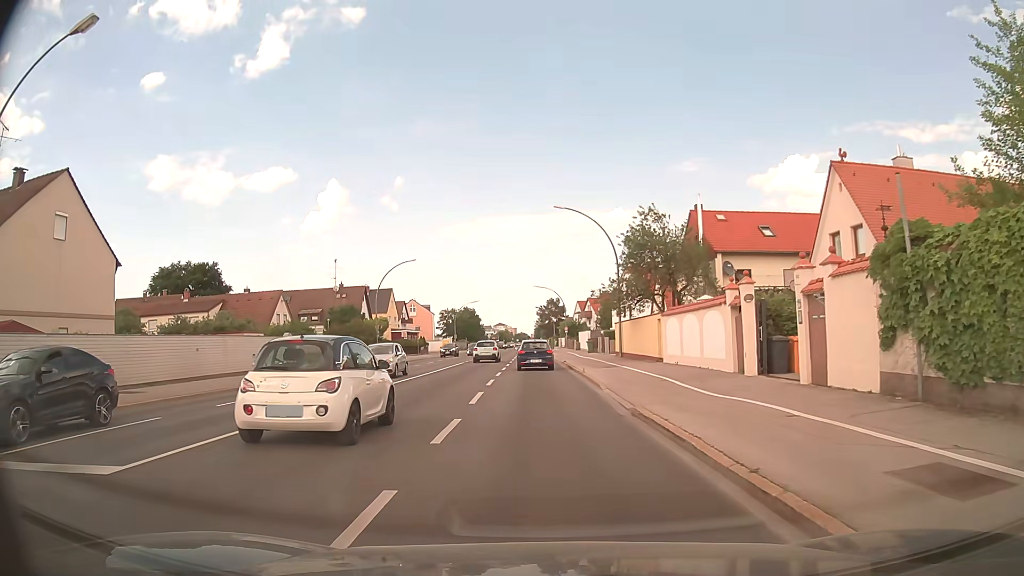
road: secondary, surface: asphalt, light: Day
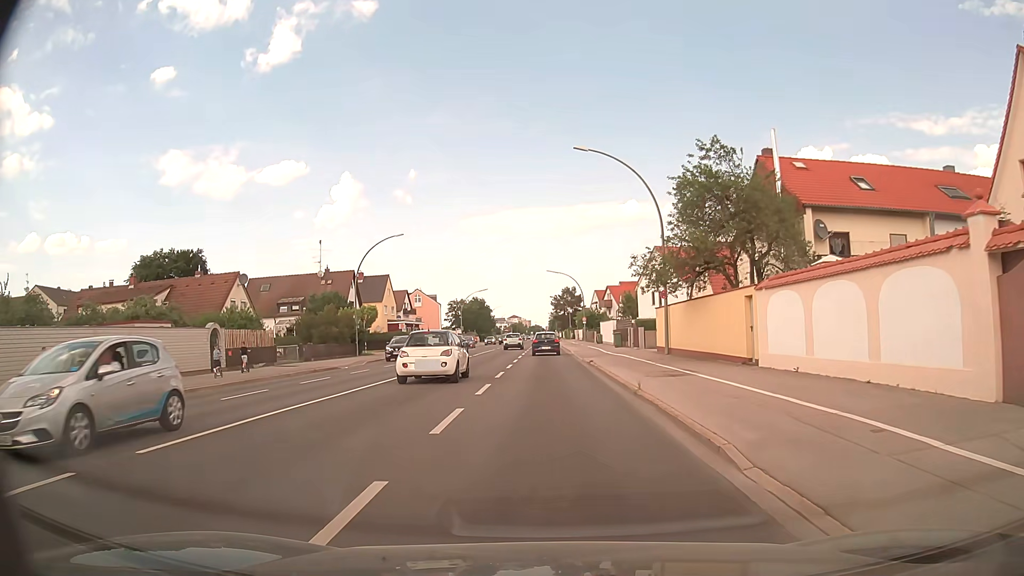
(-0.1, +12.5) m; -1°
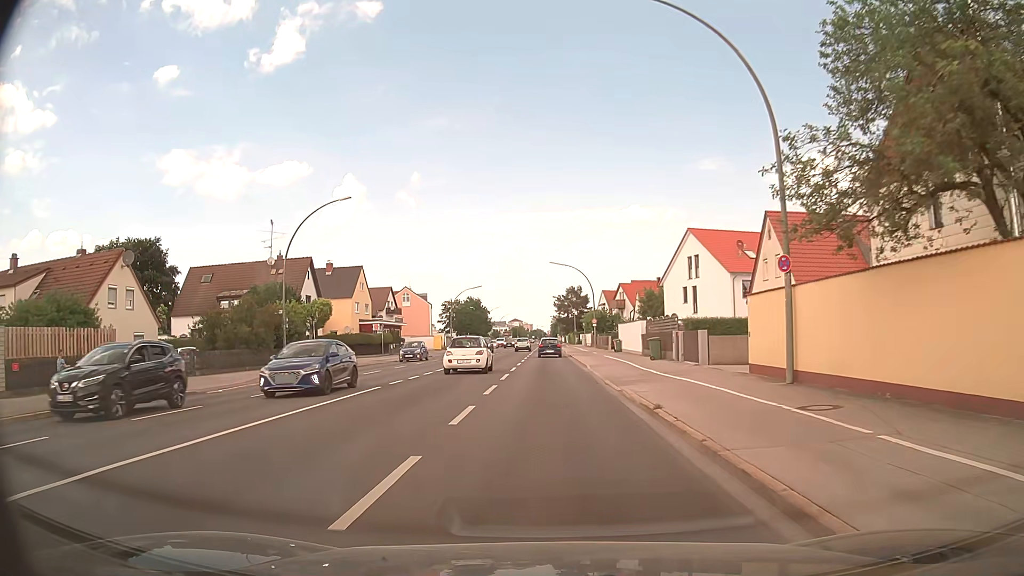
(-0.1, +16.4) m; 0°
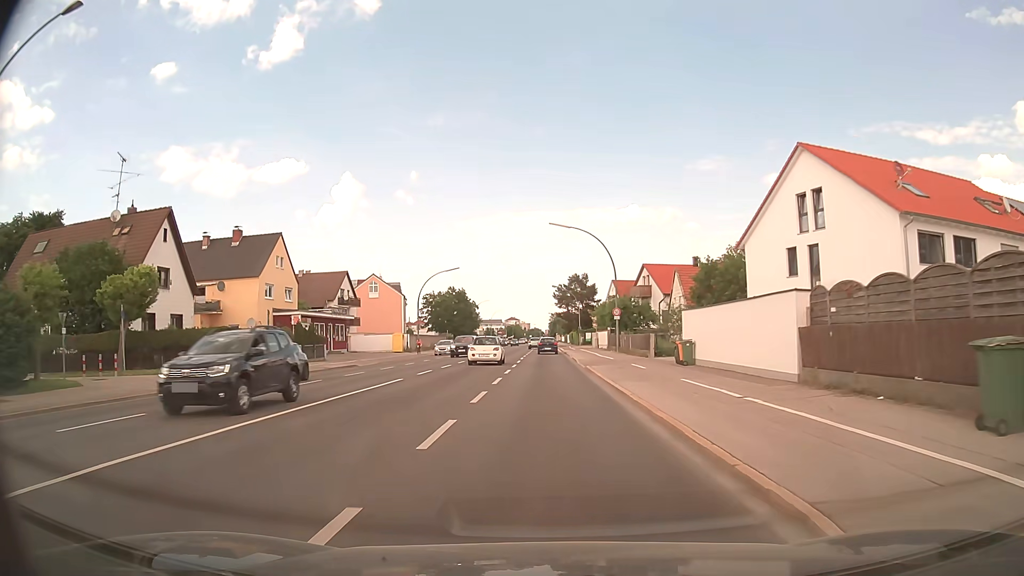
(0.0, +26.9) m; 0°
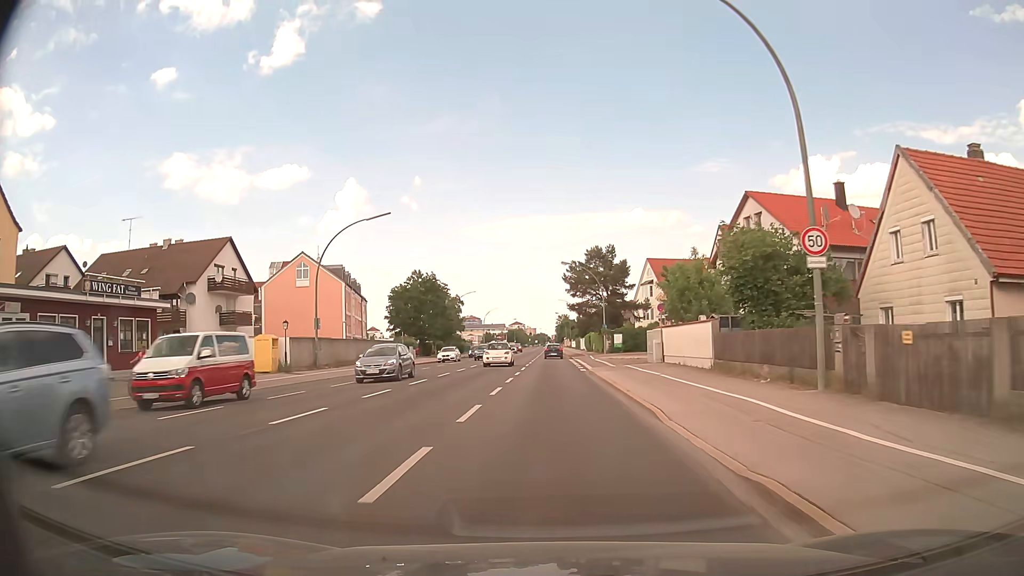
(0.0, +38.7) m; 0°
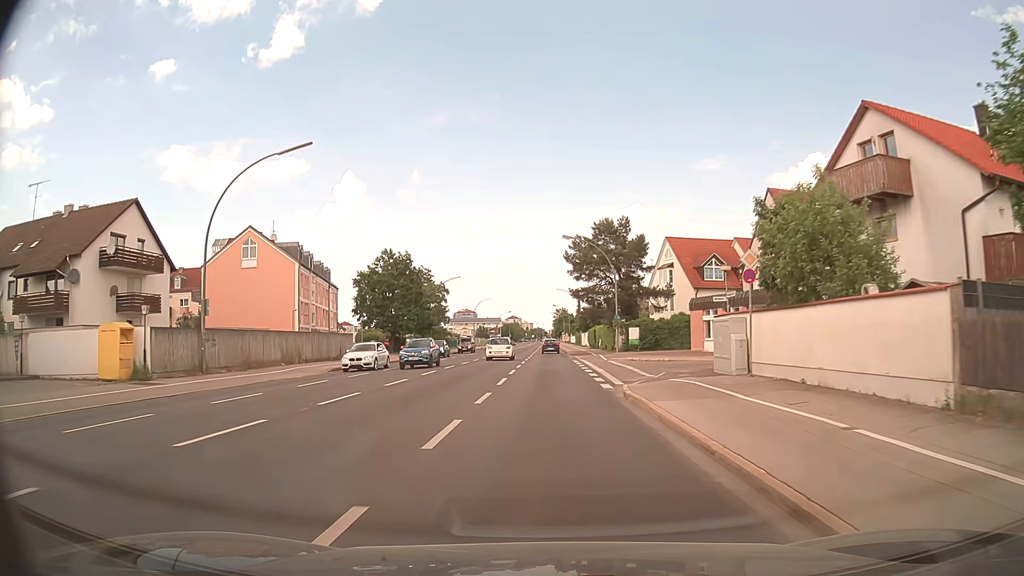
(0.0, +15.3) m; 0°
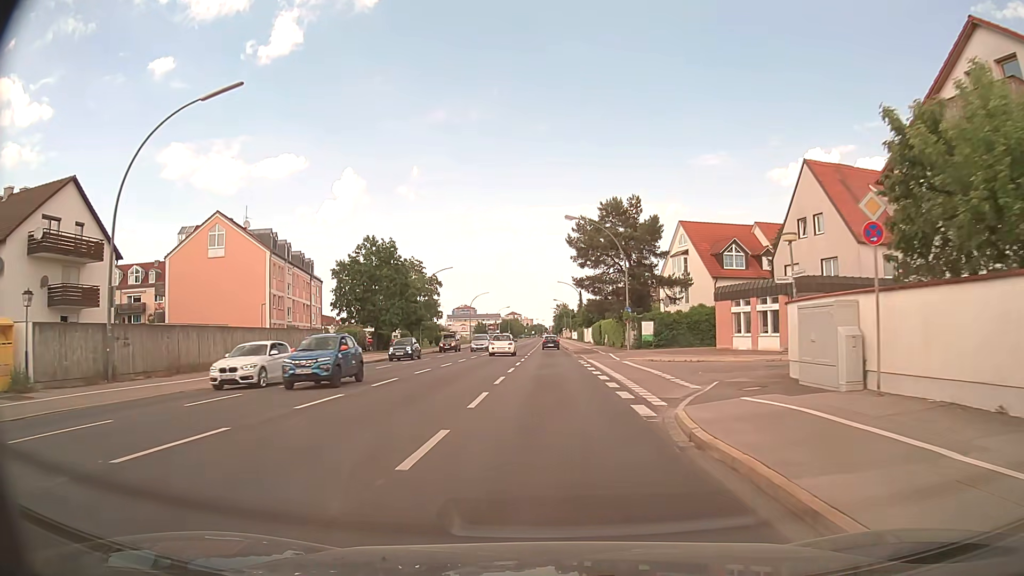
(0.0, +7.5) m; 0°
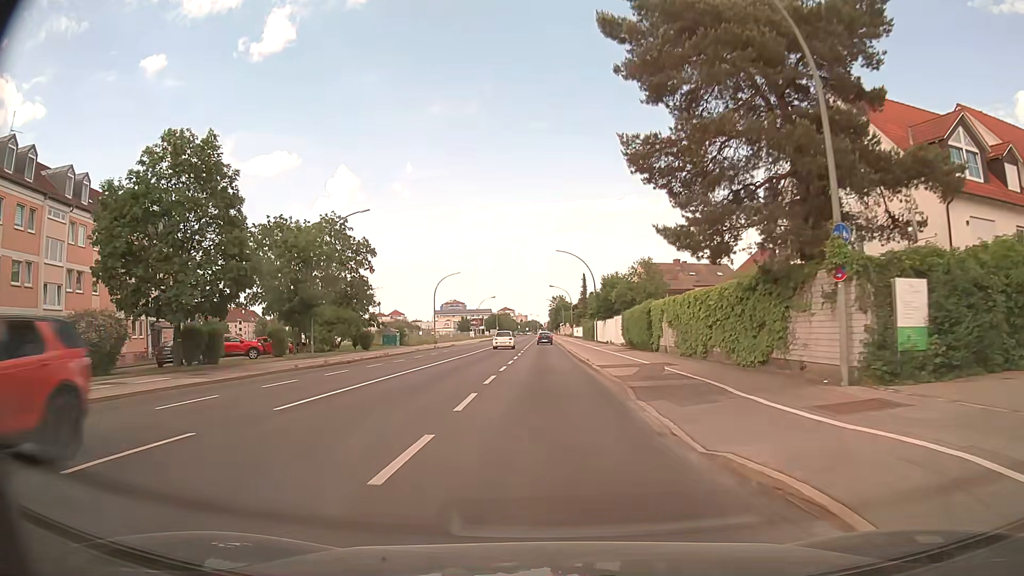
(+0.1, +36.9) m; 0°
(0, +10) (0, +20) (0, +30) (0, +40) (0, +50) (0, +60) (0, +70) (0, +80) (0, +90) (0, +100) m
